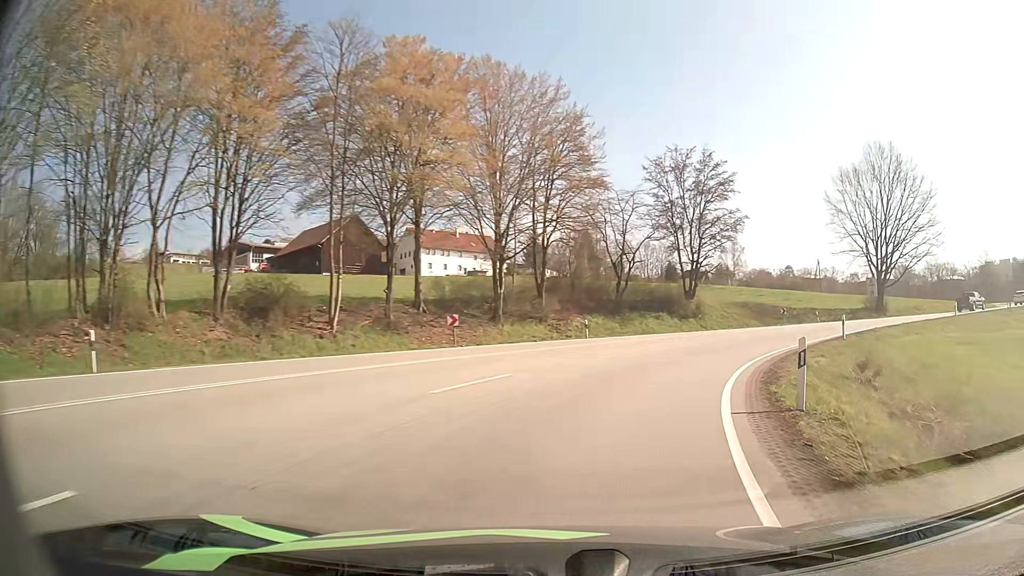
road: primary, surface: asphalt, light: Day
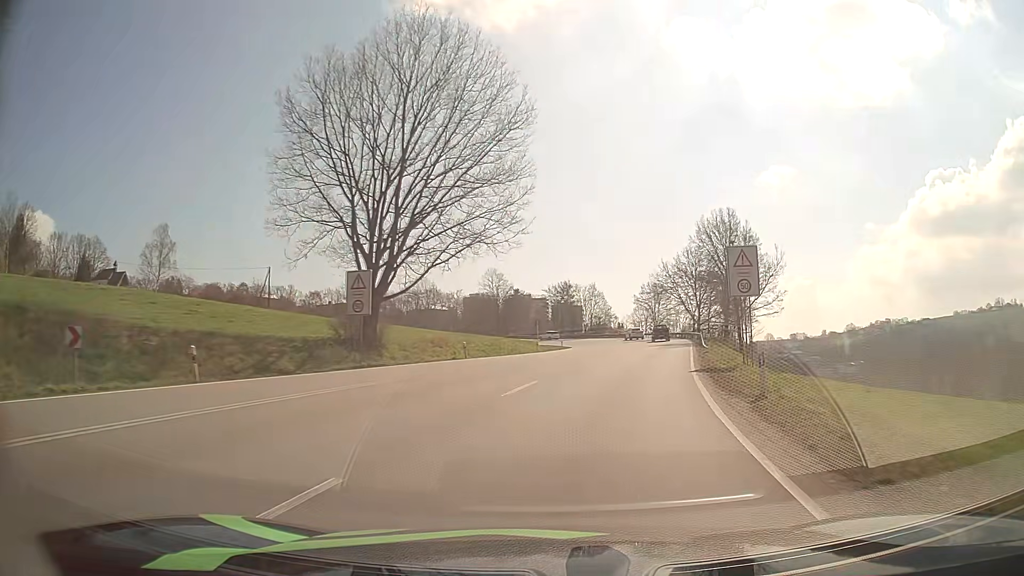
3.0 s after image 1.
(+17.5, +37.8) m; +46°
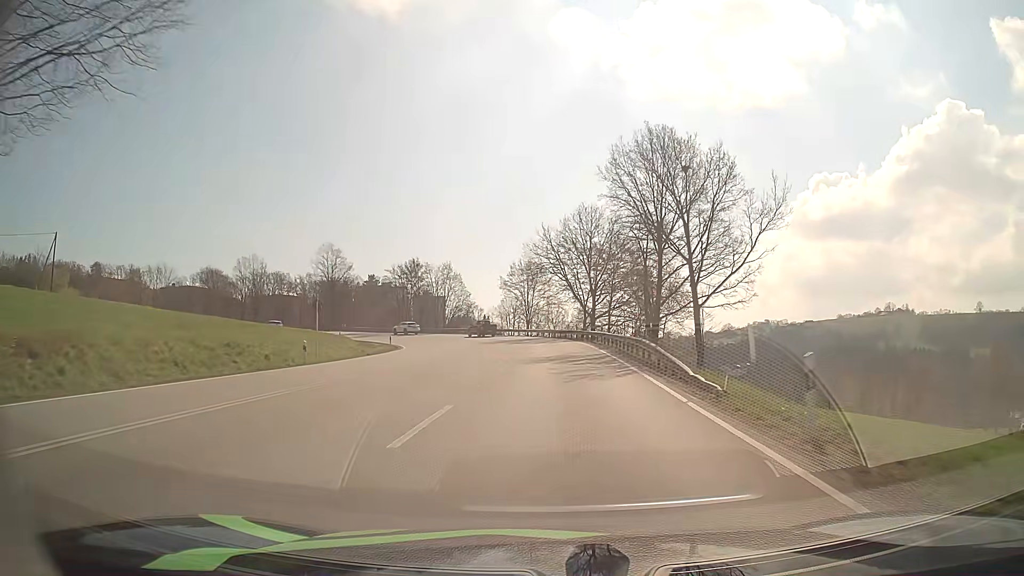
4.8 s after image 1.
(+4.1, +29.5) m; +12°
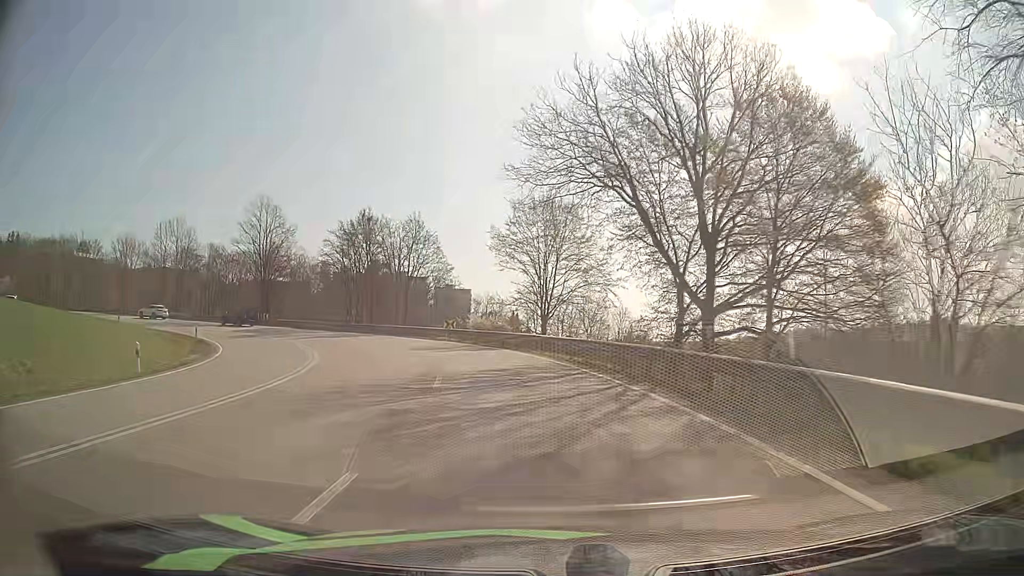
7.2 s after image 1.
(+0.2, +41.1) m; -3°
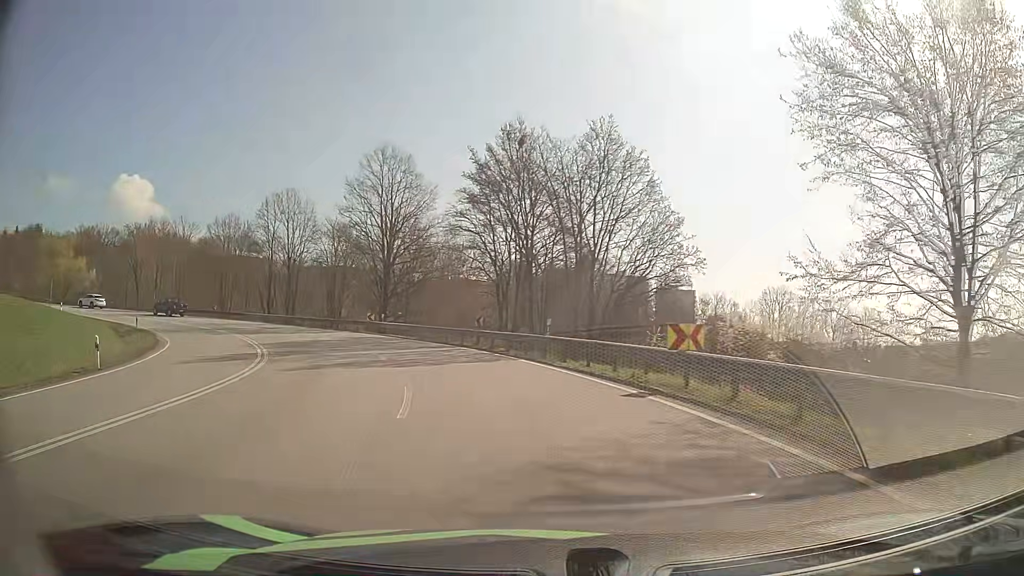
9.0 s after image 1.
(-3.7, +28.2) m; -18°
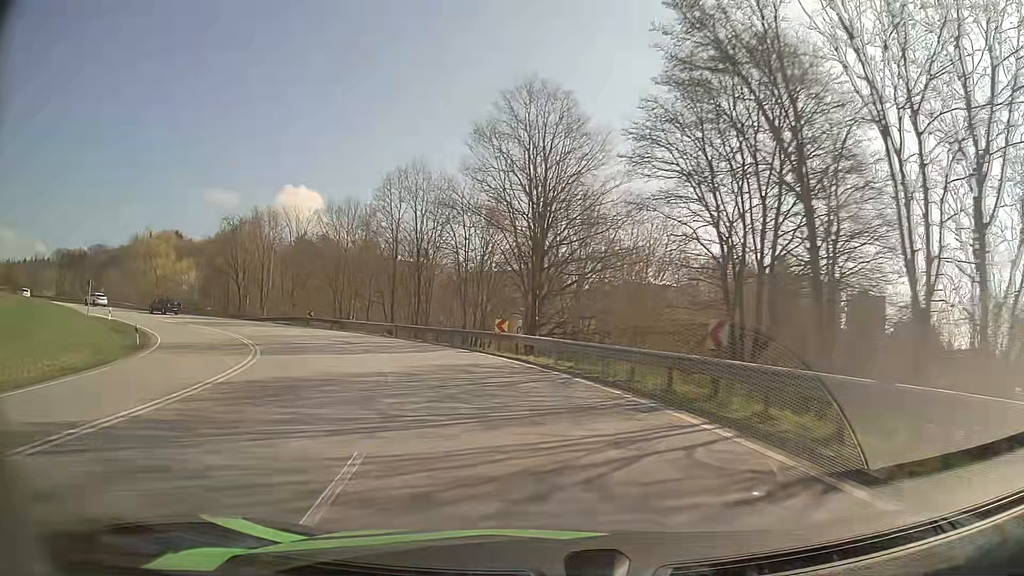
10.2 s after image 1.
(-2.5, +18.4) m; -15°
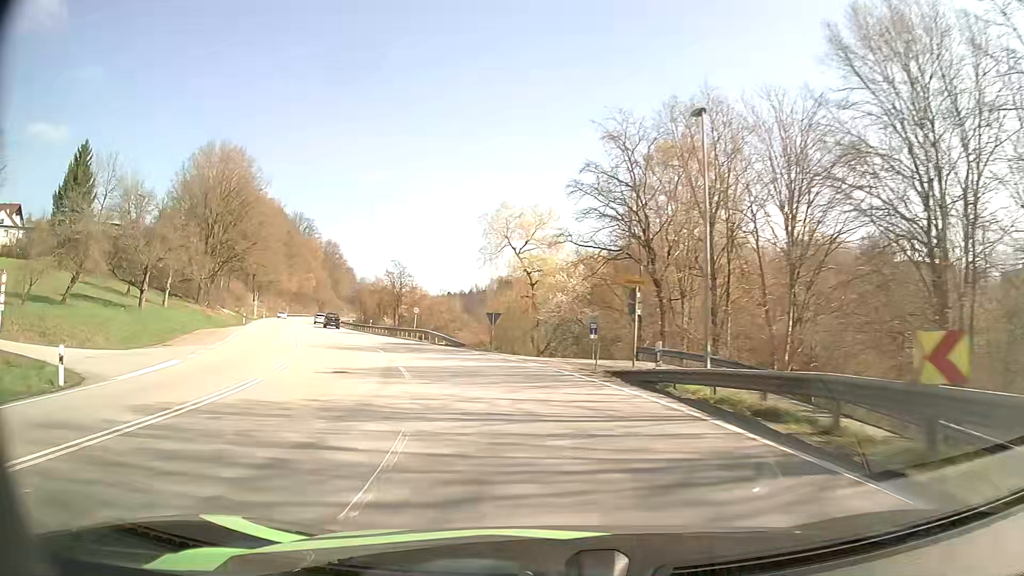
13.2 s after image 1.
(-16.7, +43.1) m; -43°
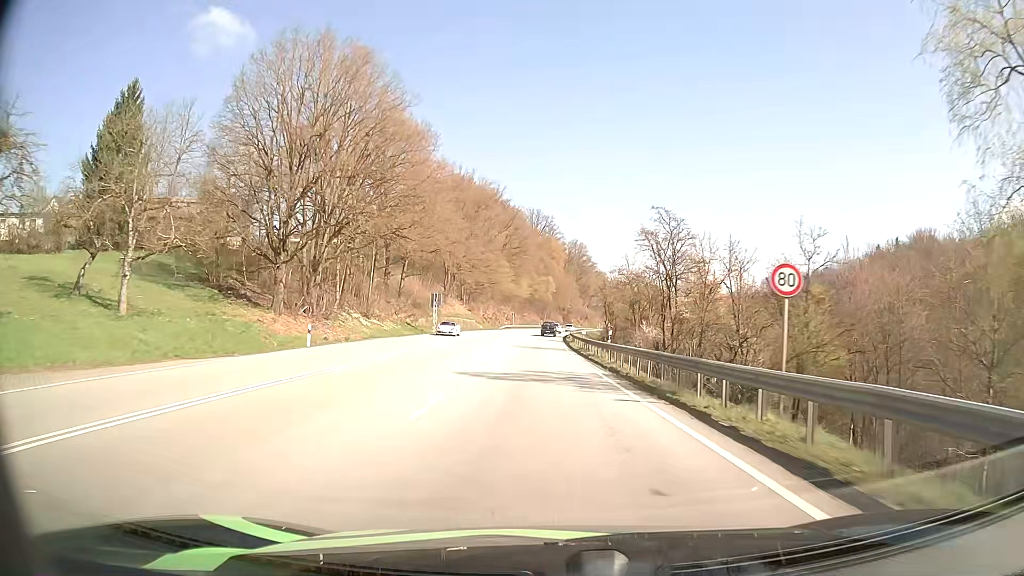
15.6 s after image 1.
(-10.2, +42.6) m; -22°
(0, +10) (0, +20) (0, +30) (-1, +40) (-1, +50) (-1, +60) (-1, +70) (-1, +80) (-1, +90) (0, +100) m
